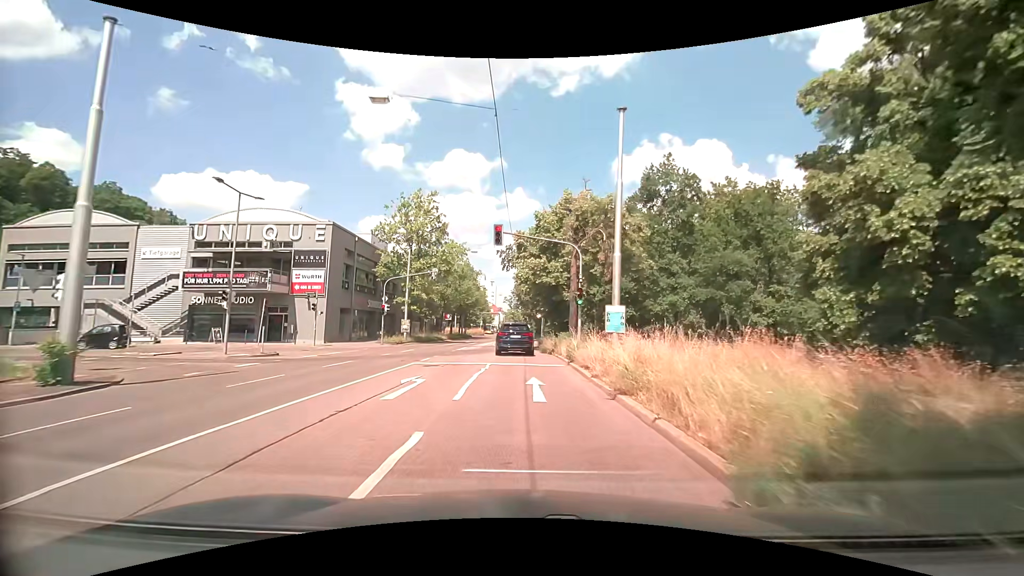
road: secondary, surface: asphalt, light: Day
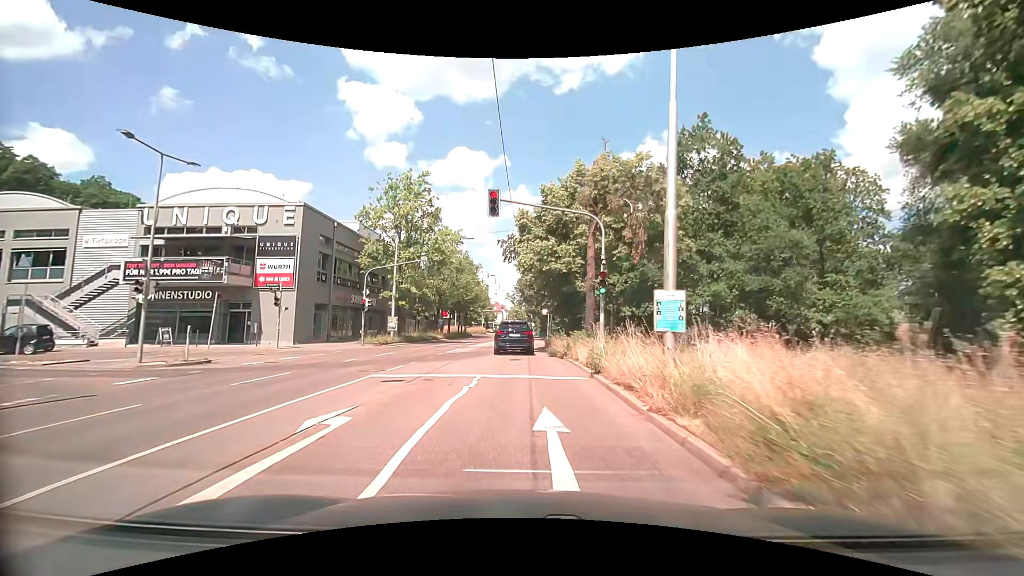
(0.0, +5.9) m; 0°
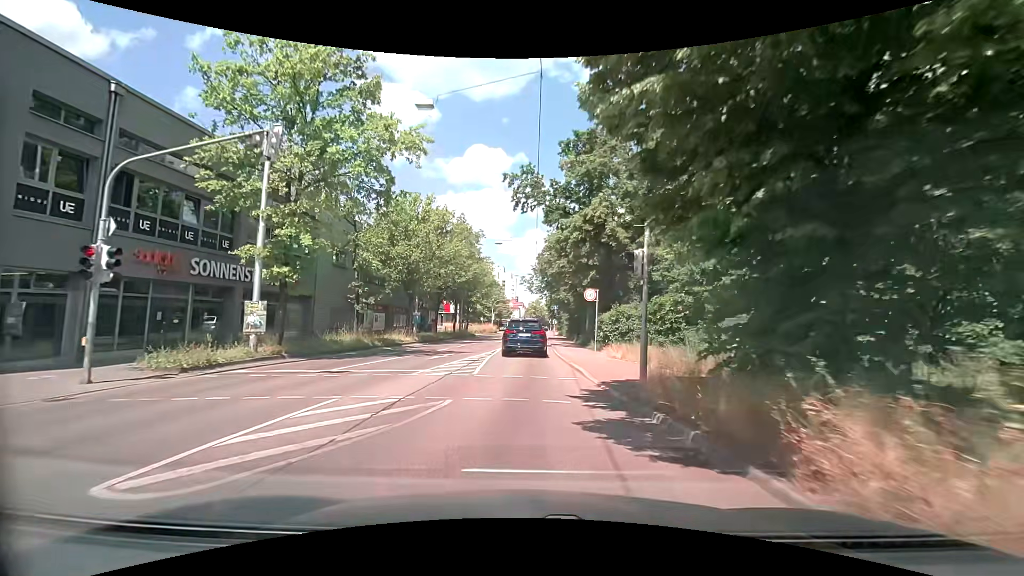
(-0.5, +23.2) m; -2°
(0, +10) (0, +20) (0, +30) (0, +40) (+1, +50) (+1, +60) (+1, +70) (+2, +80) (+2, +90) (+2, +100) m
